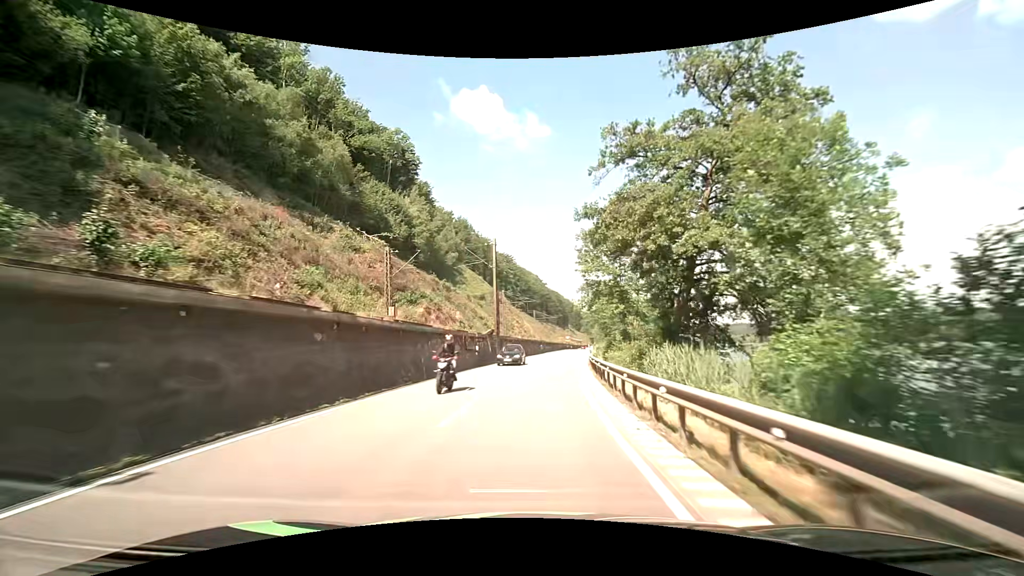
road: primary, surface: asphalt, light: Day
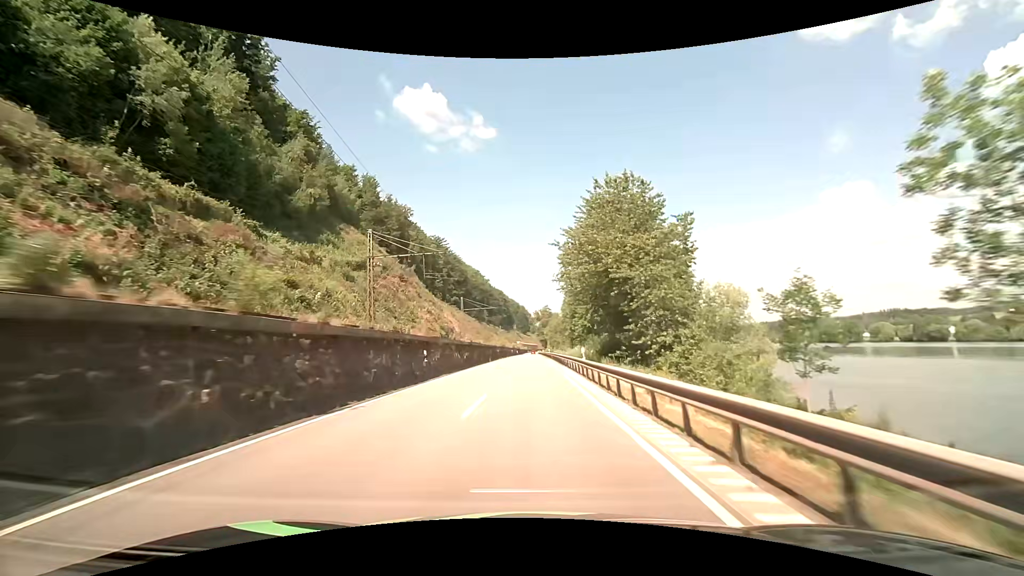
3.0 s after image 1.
(+4.0, +57.8) m; +6°
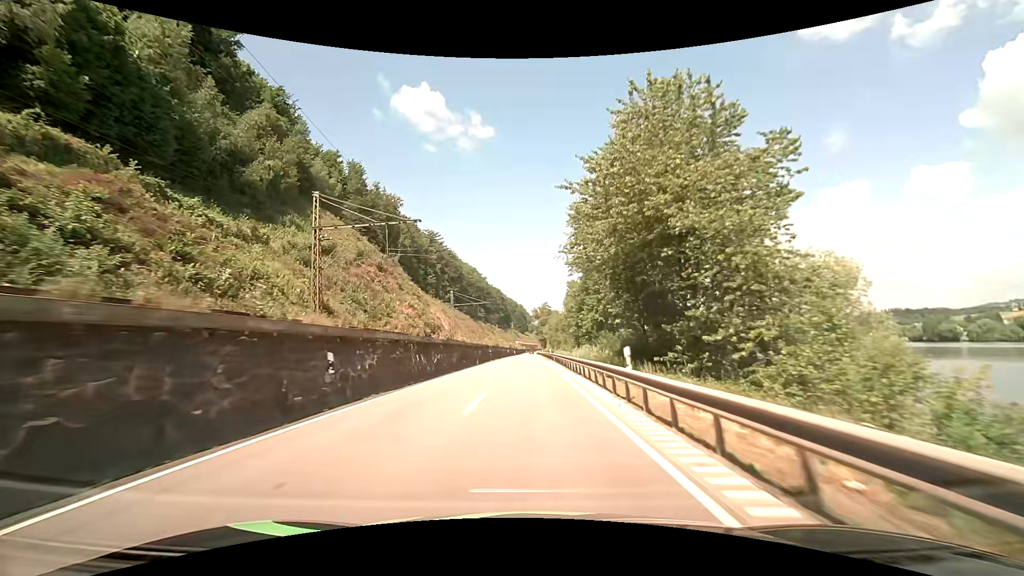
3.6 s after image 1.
(0.0, +11.6) m; 0°
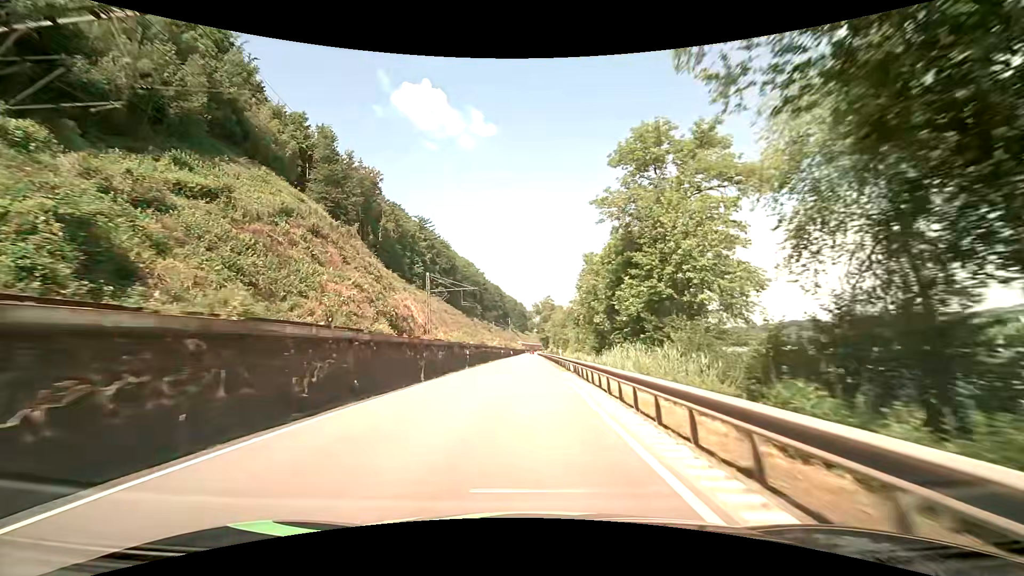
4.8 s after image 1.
(0.0, +23.2) m; 0°
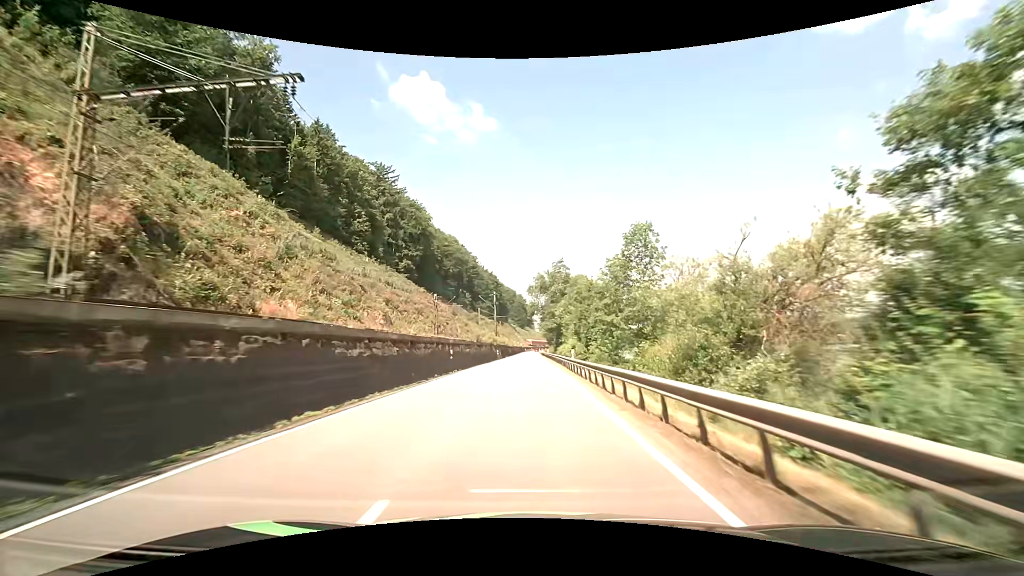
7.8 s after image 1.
(-0.3, +58.2) m; 0°
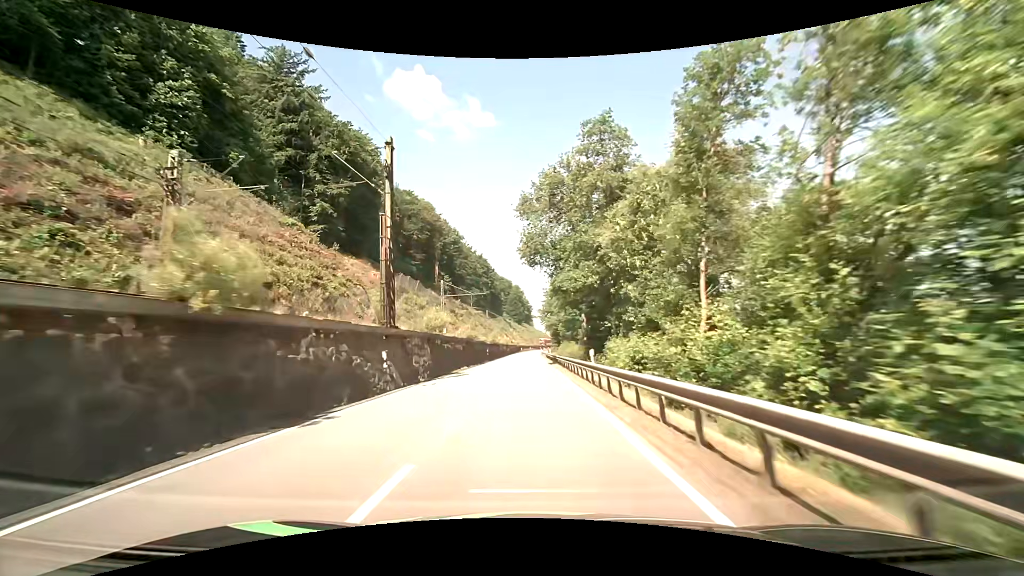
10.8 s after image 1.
(+0.1, +58.5) m; 0°
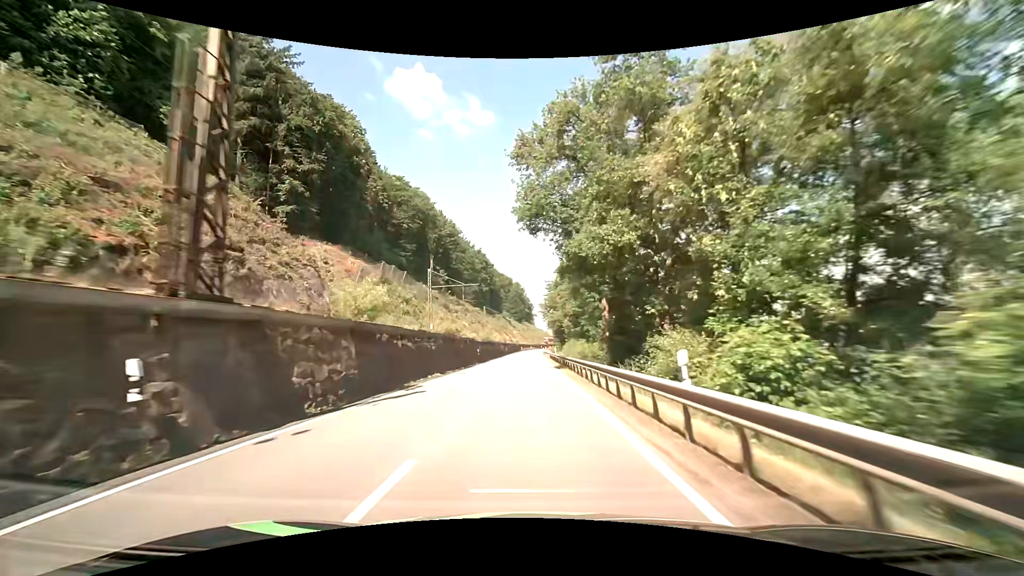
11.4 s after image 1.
(0.0, +11.7) m; -1°
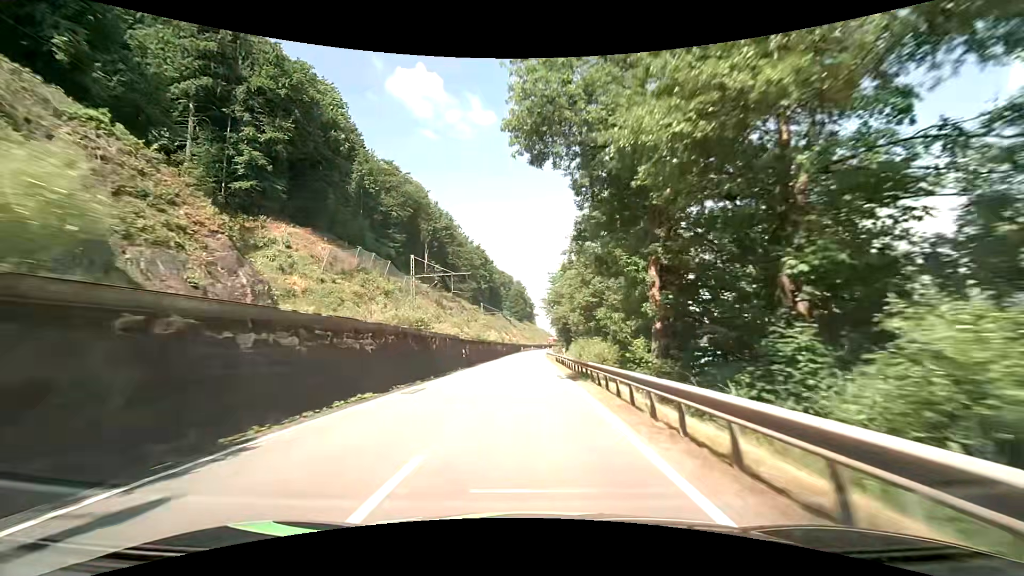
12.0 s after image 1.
(0.0, +11.7) m; 0°
